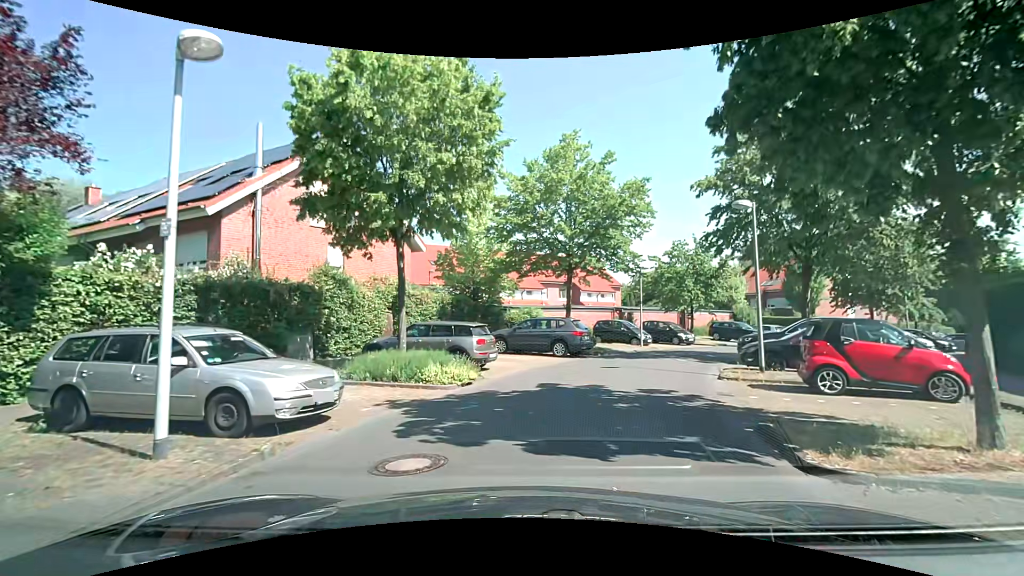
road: residential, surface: asphalt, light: Day
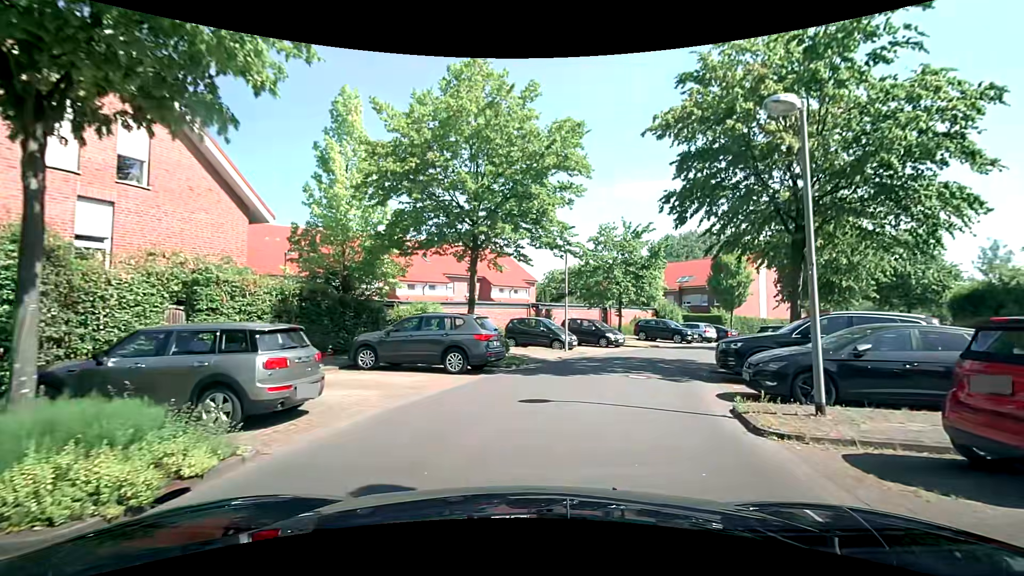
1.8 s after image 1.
(+0.6, +7.2) m; +9°
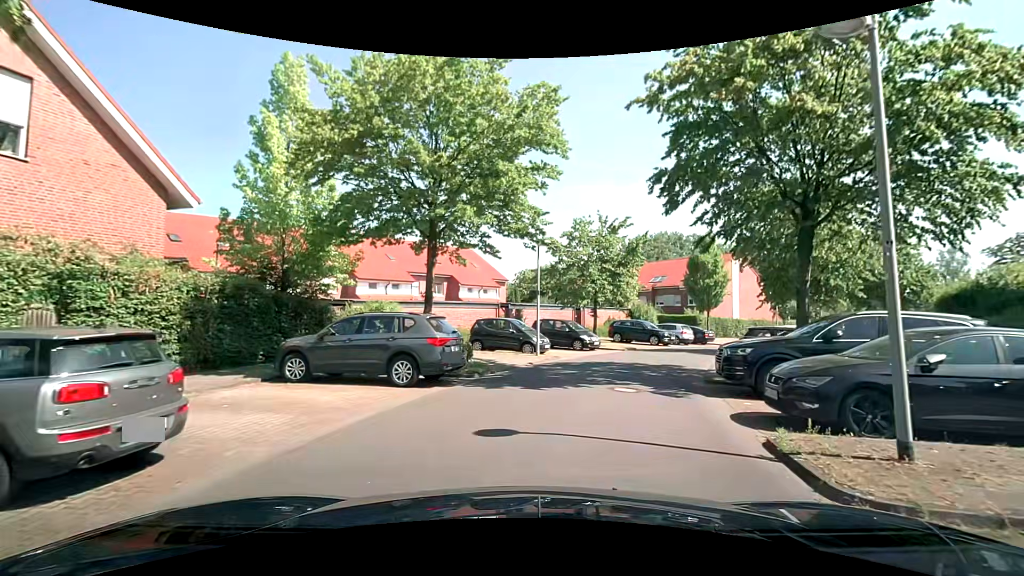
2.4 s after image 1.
(+0.1, +2.4) m; +5°
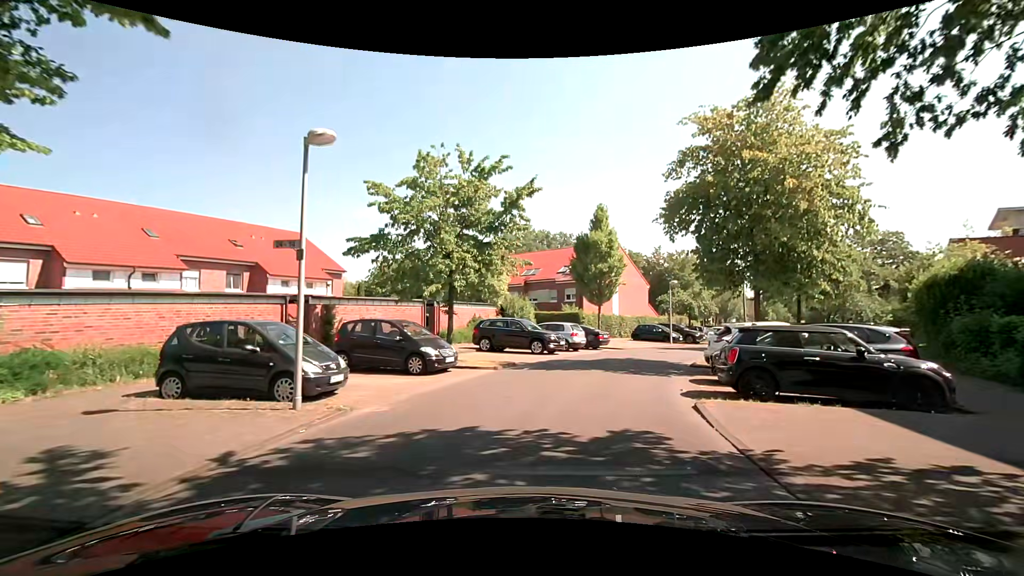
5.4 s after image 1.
(+1.3, +11.6) m; +14°
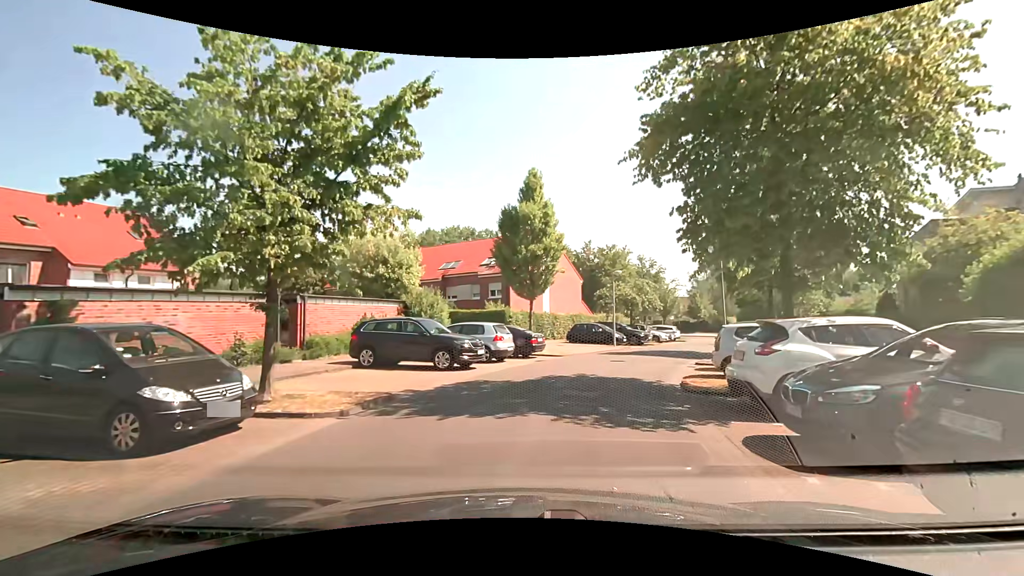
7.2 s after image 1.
(+0.5, +7.7) m; +9°
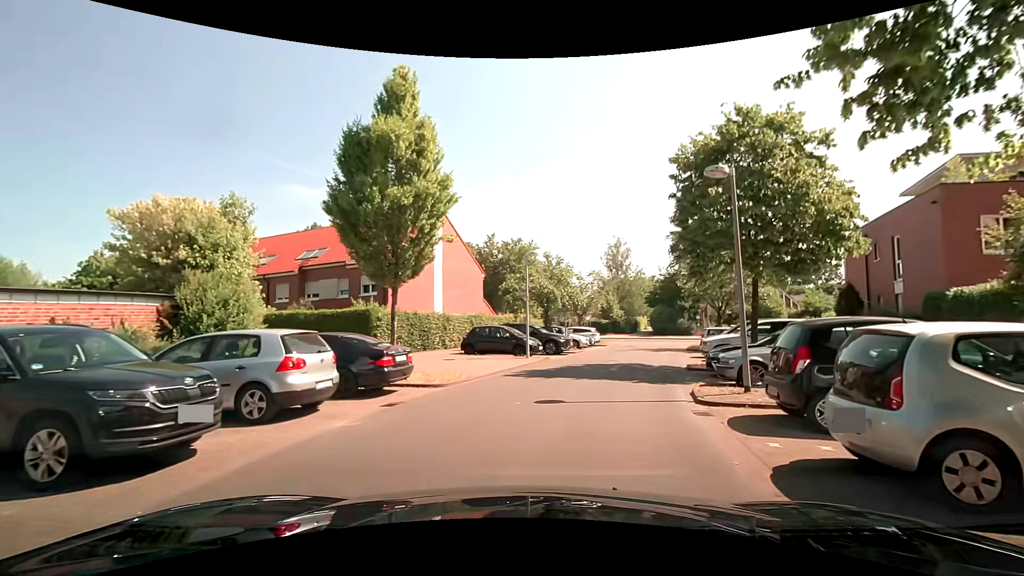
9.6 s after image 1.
(+0.7, +9.8) m; +9°
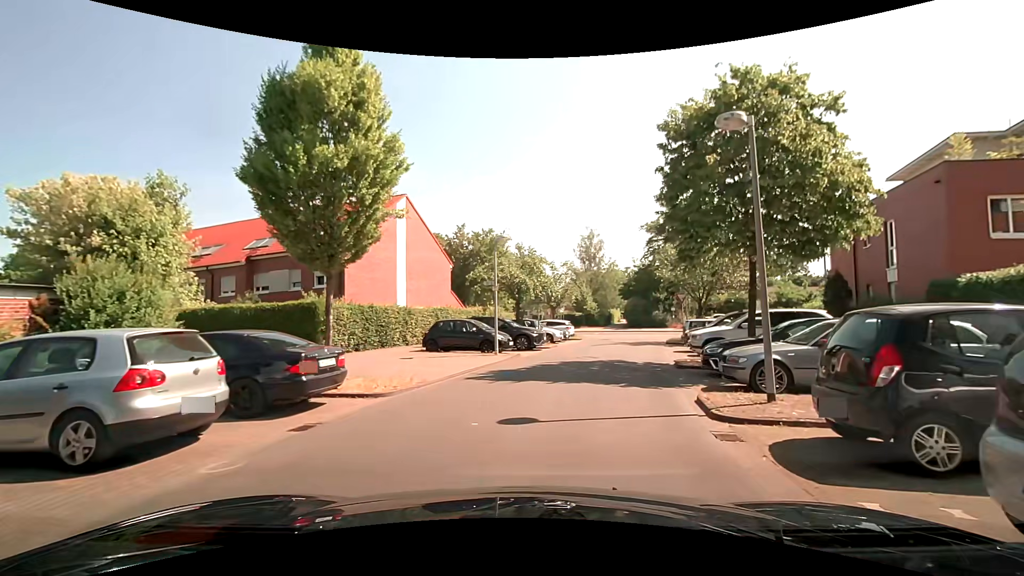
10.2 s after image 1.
(+0.1, +2.5) m; +4°
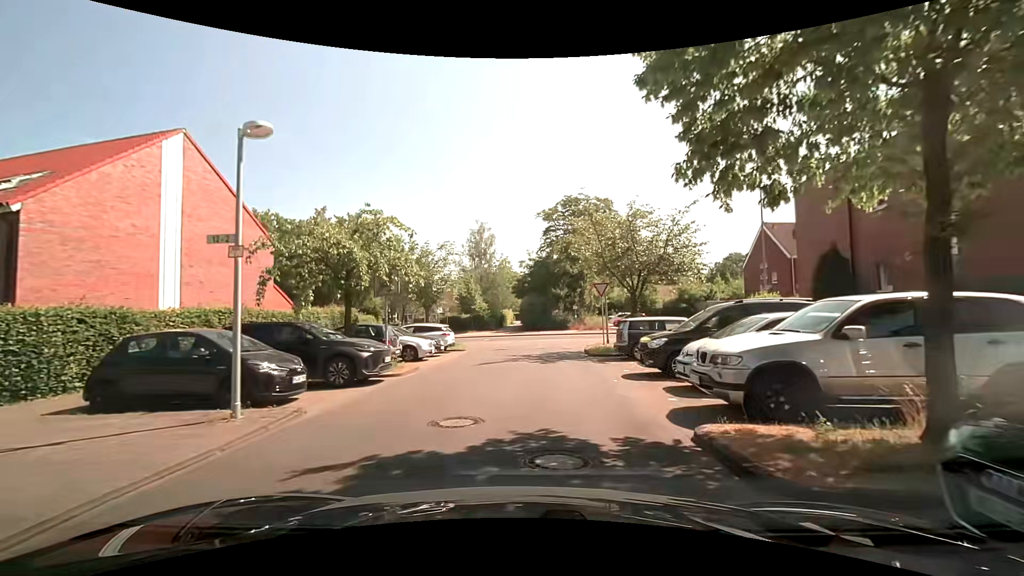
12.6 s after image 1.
(+1.3, +11.2) m; +13°
